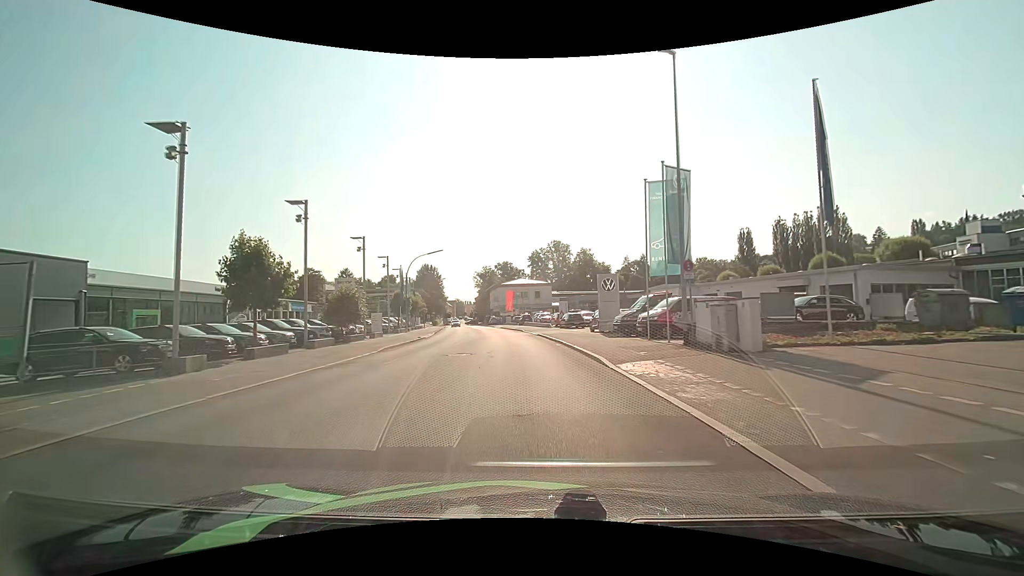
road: tertiary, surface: asphalt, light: Day
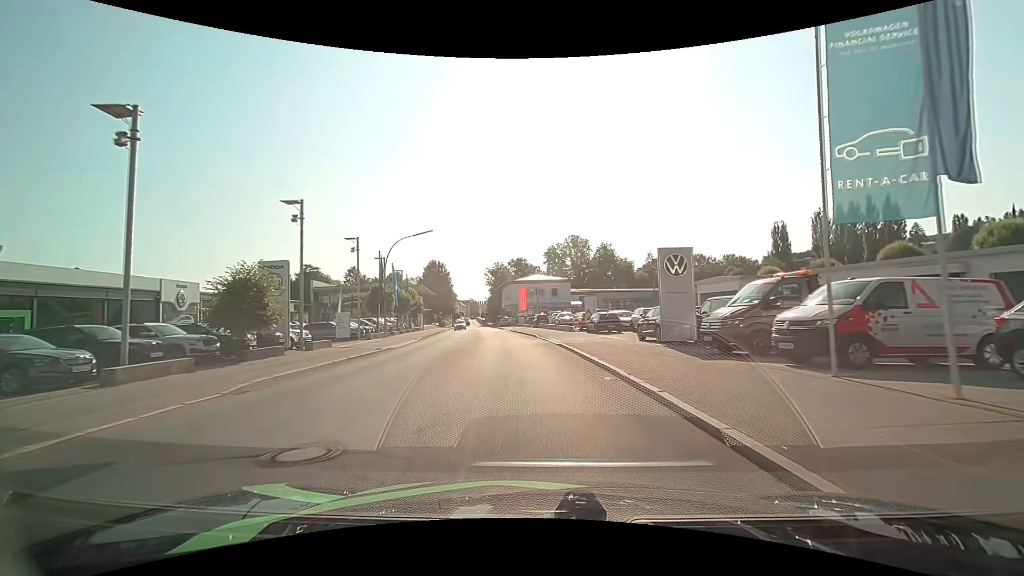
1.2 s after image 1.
(-0.3, +12.6) m; -2°
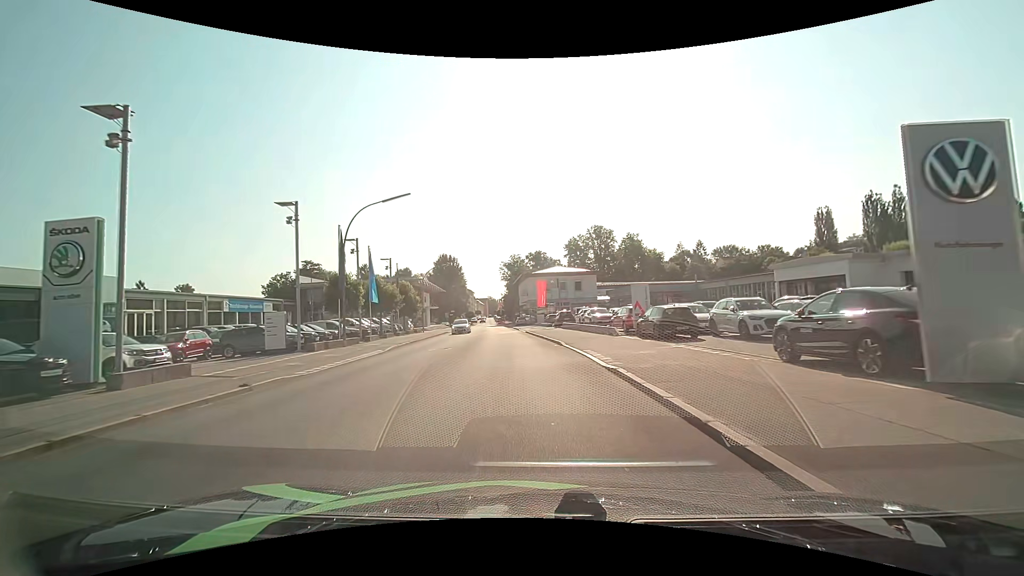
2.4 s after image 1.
(-0.2, +12.4) m; -2°
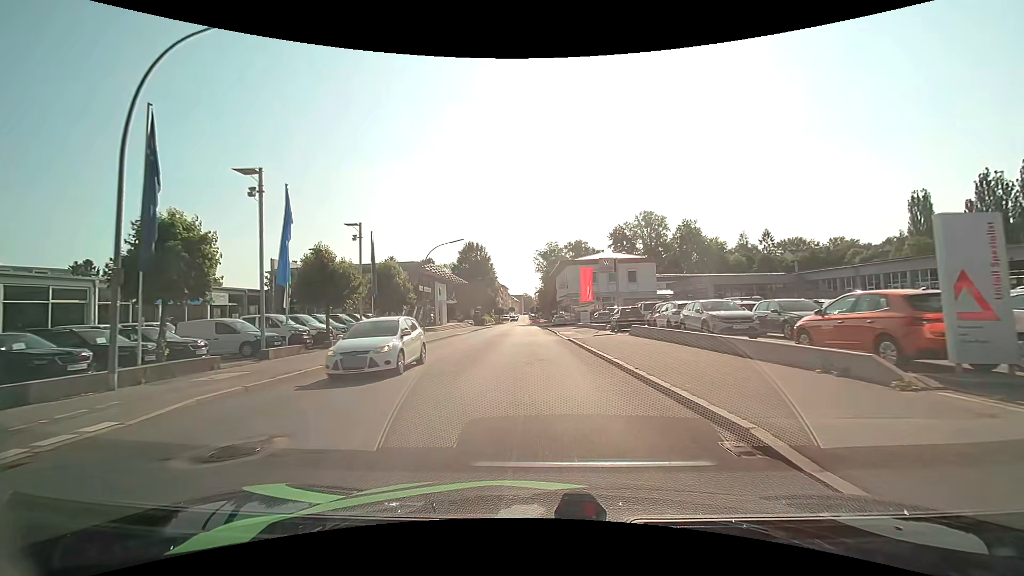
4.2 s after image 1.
(-0.8, +17.9) m; -5°
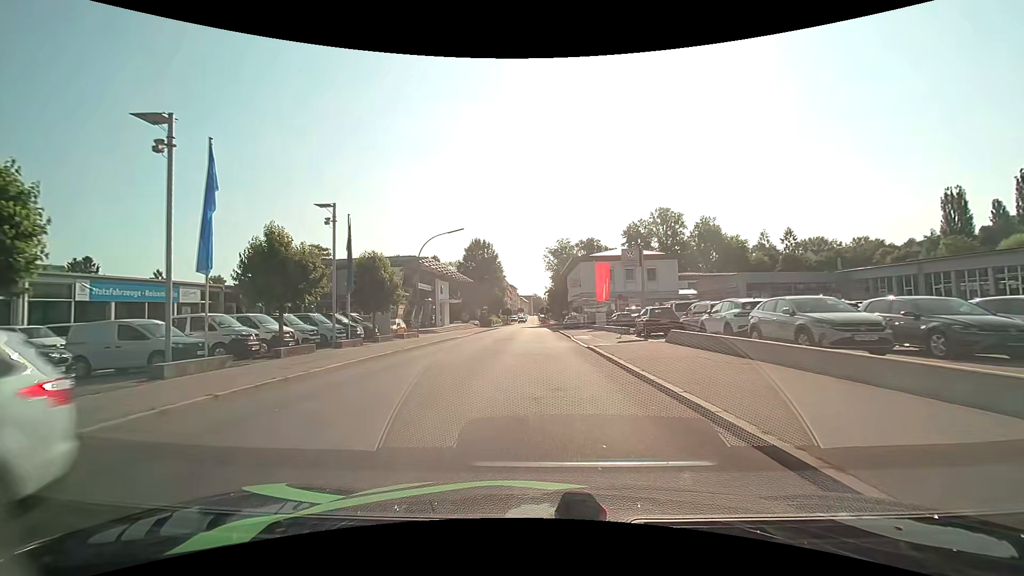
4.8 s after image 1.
(-0.1, +5.8) m; -1°
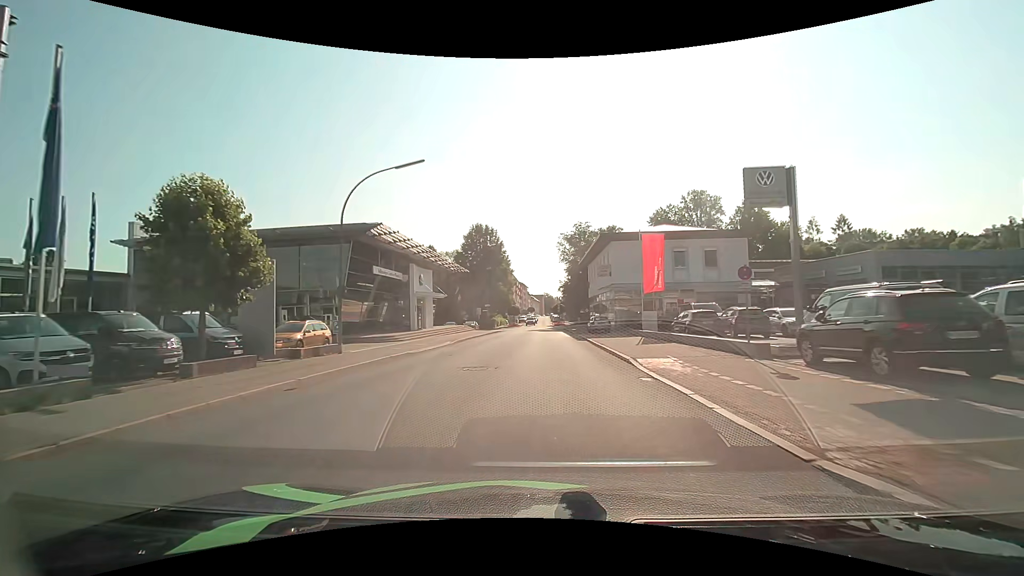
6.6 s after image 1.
(-0.3, +17.9) m; -1°
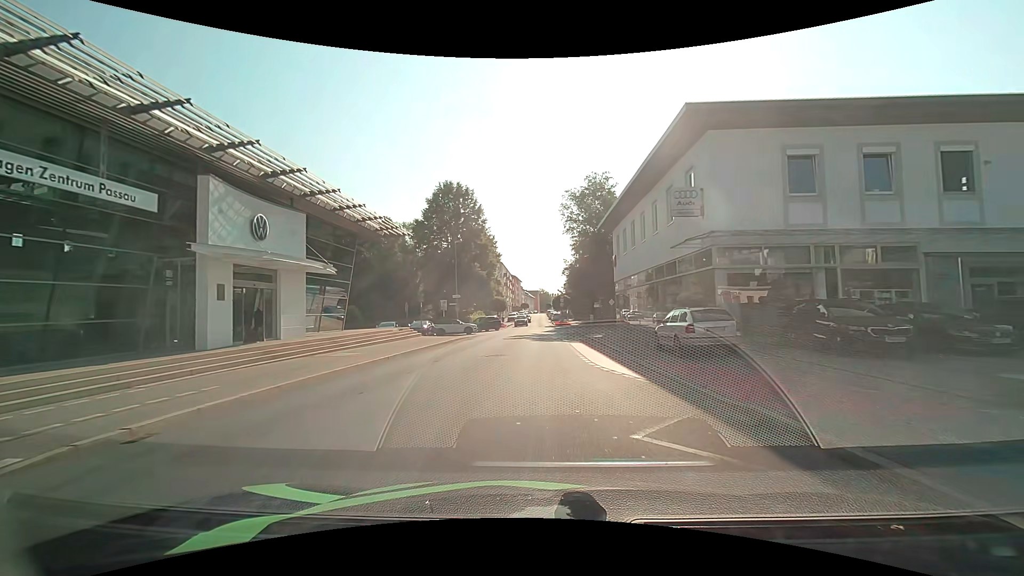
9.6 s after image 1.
(+0.1, +27.6) m; 0°
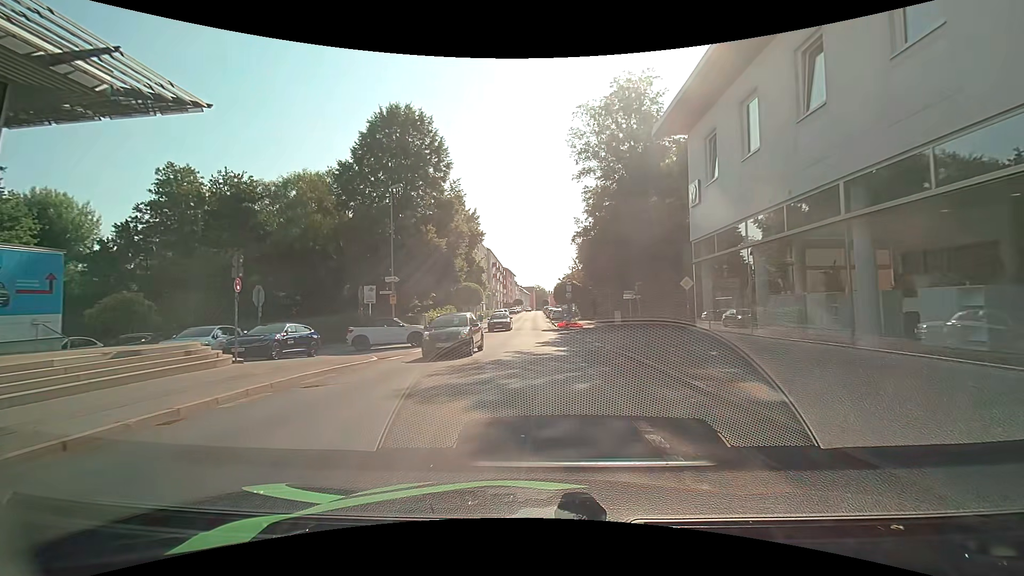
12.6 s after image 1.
(+0.2, +23.2) m; 0°
(0, +10) (0, +20) (-3, +29) (-13, +29) (-23, +28) (-33, +28) (-43, +26) (-53, +25) (-63, +24) (-73, +23) m
